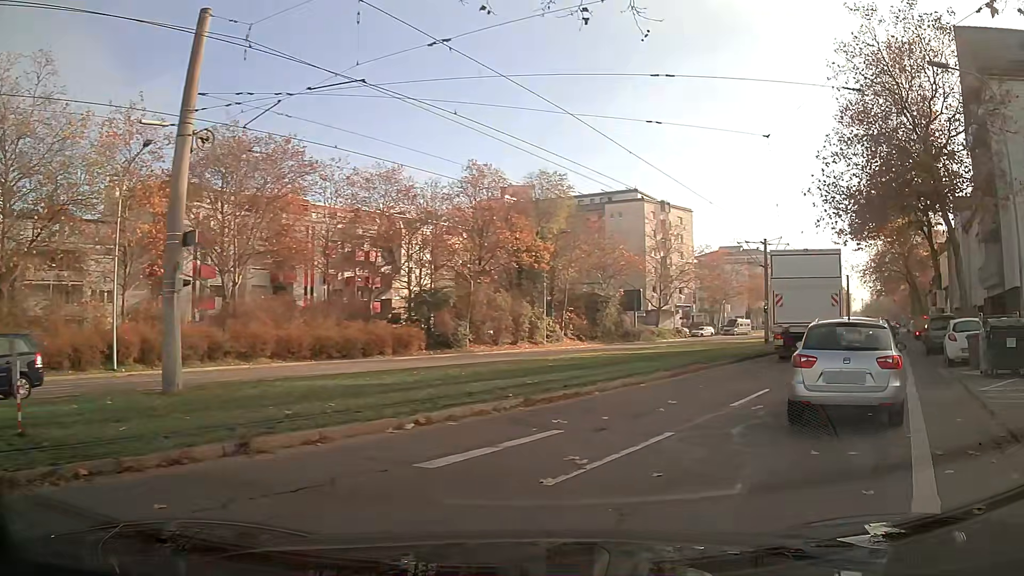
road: tertiary_link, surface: asphalt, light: Day
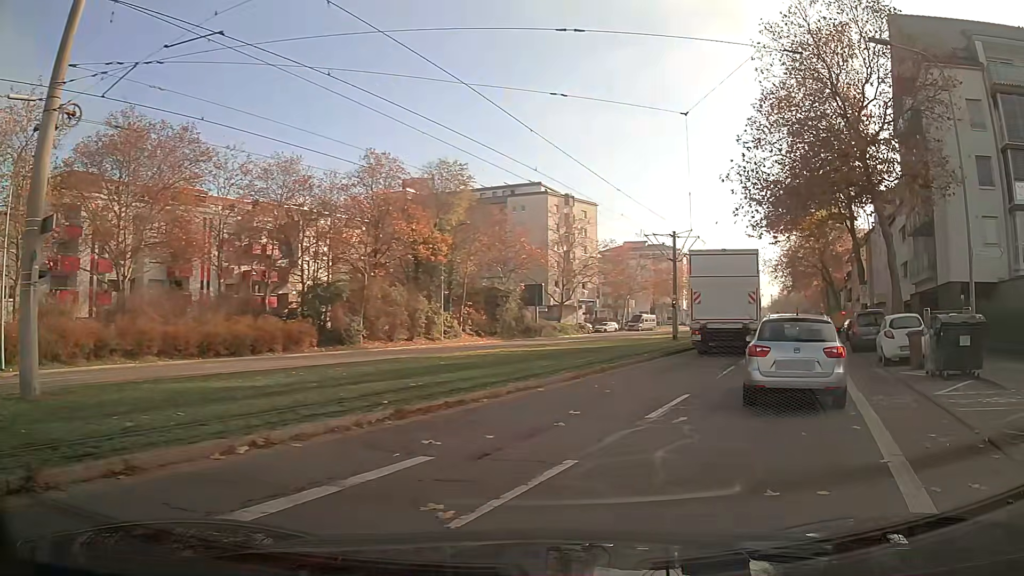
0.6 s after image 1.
(+0.1, +2.0) m; +8°
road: tertiary
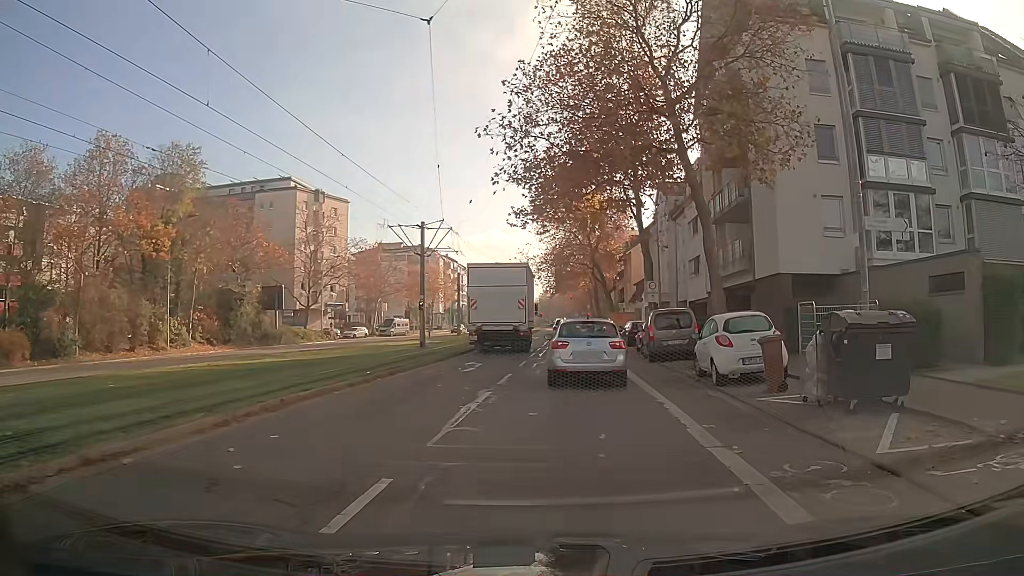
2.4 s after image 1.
(+1.2, +6.3) m; +17°
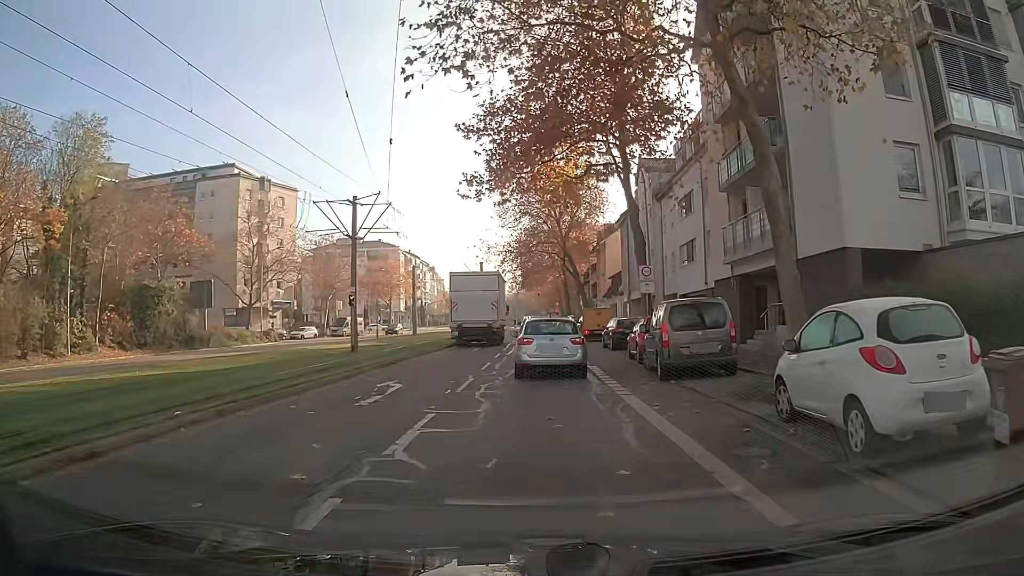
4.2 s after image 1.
(+0.3, +8.2) m; +2°
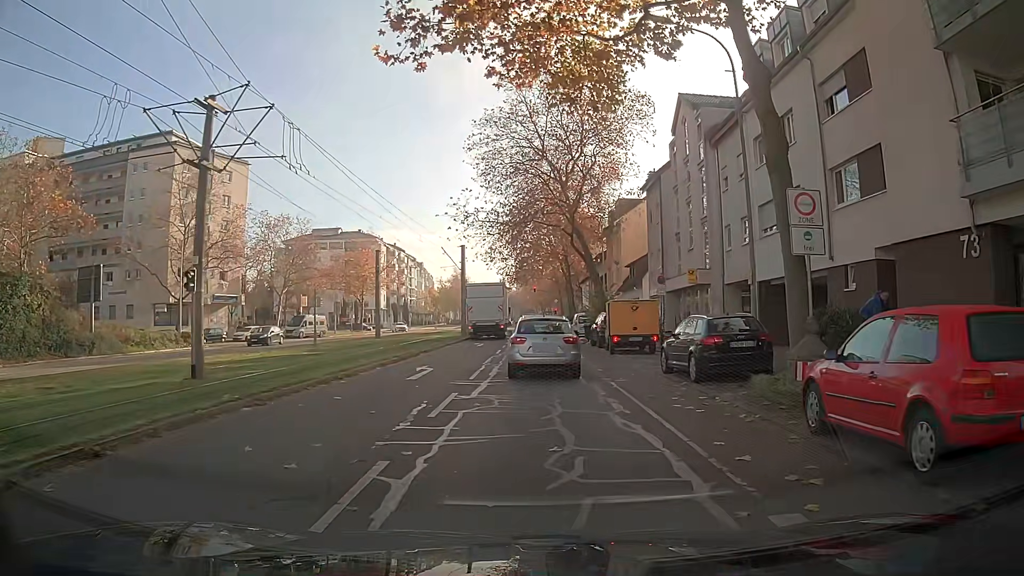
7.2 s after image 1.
(0.0, +15.5) m; +1°
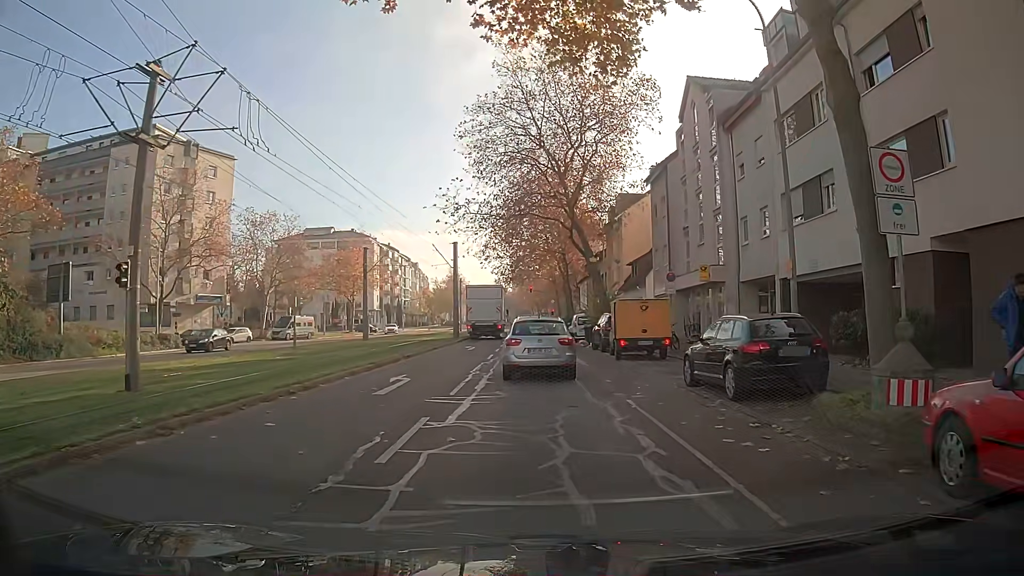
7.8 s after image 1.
(0.0, +3.0) m; 0°
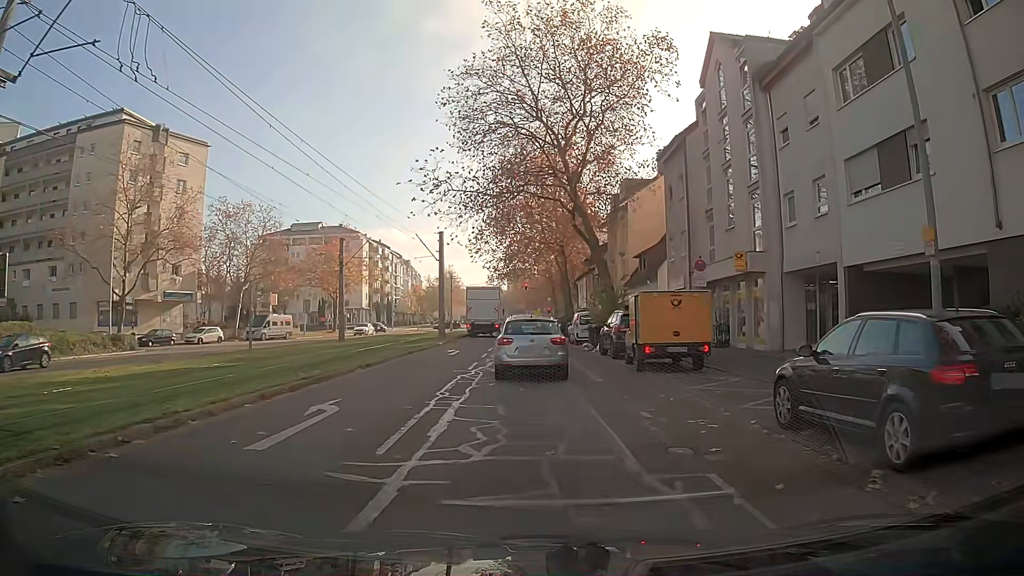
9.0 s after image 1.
(0.0, +5.6) m; 0°
